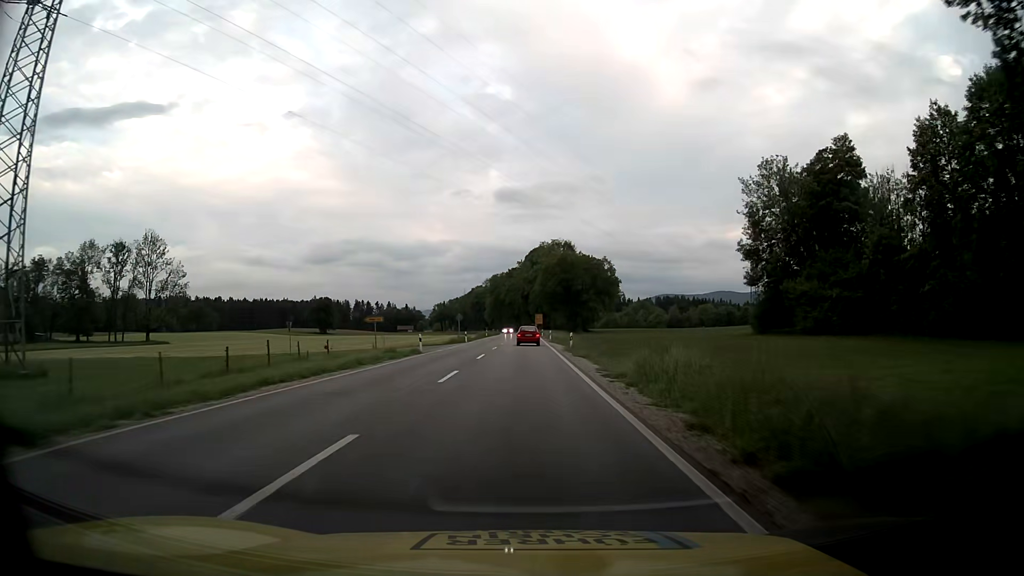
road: primary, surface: asphalt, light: Day
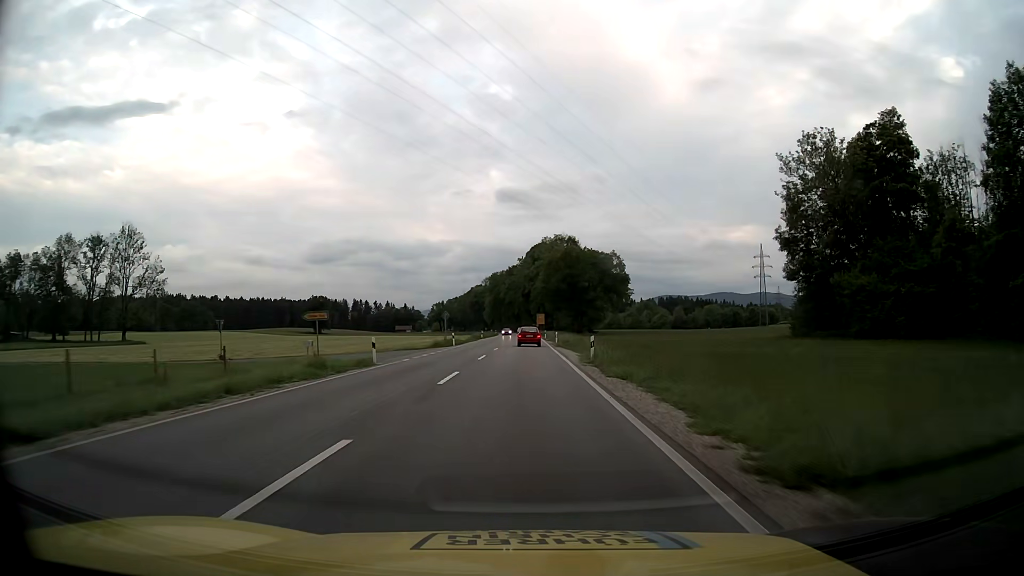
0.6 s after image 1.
(0.0, +12.5) m; 0°
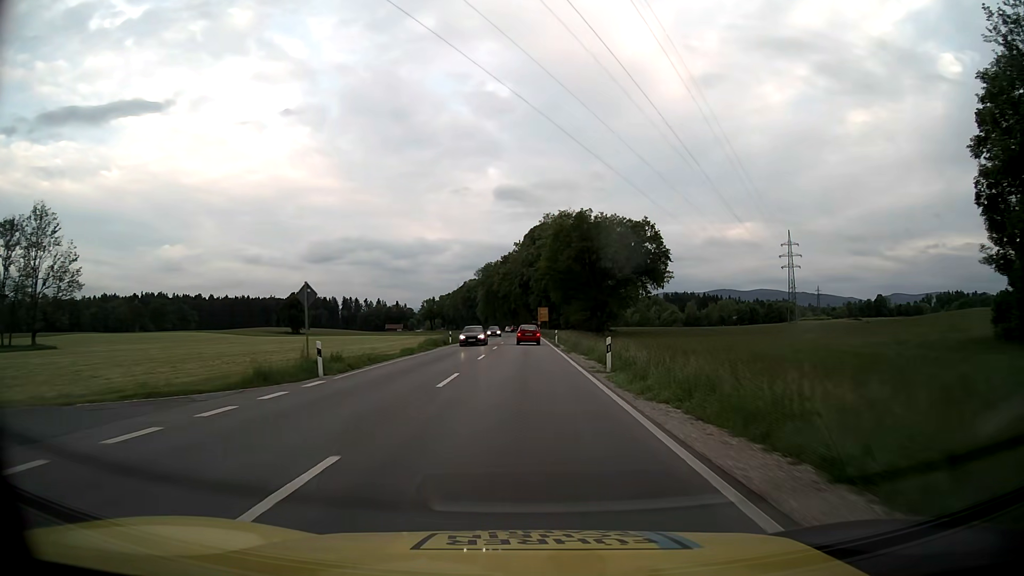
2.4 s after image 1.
(-0.1, +37.1) m; 0°
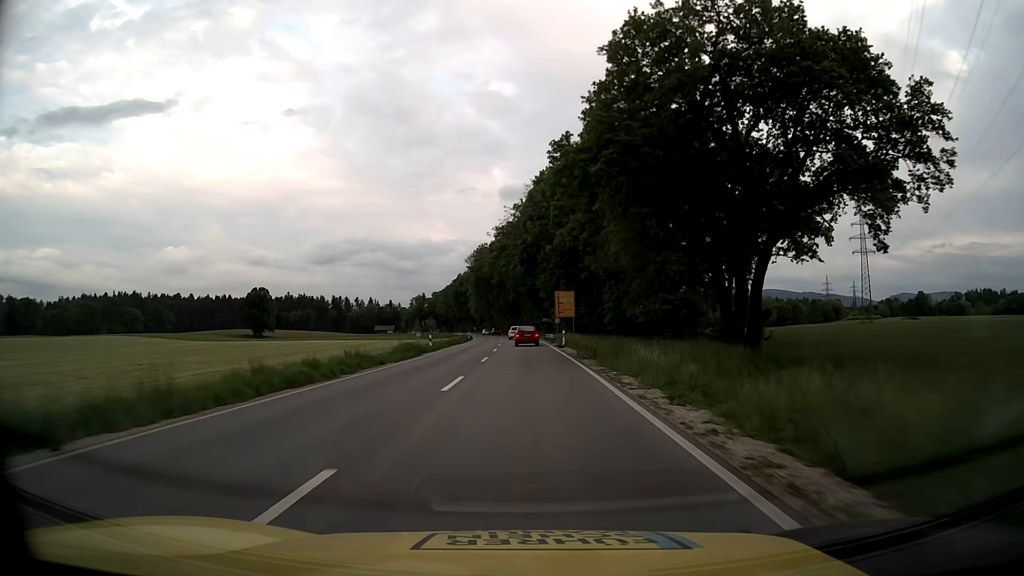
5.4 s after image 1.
(0.0, +60.7) m; 0°
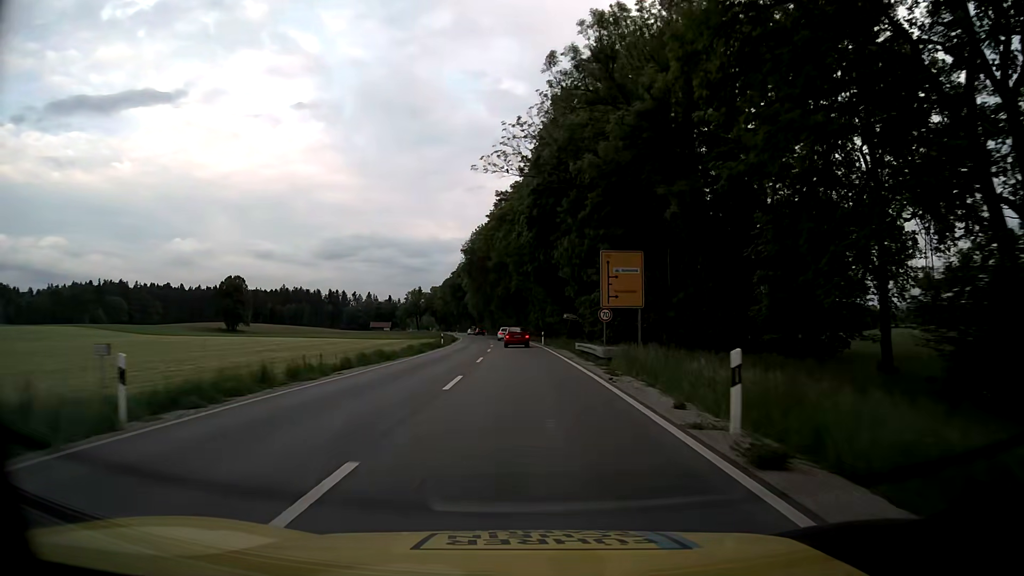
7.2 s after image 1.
(-0.2, +35.8) m; -1°
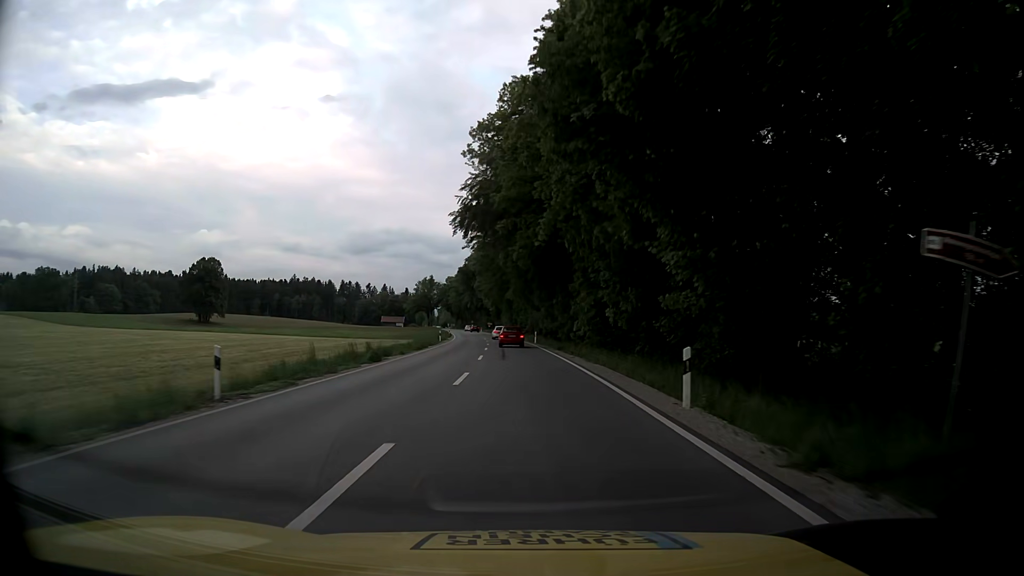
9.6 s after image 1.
(-0.9, +47.1) m; -3°
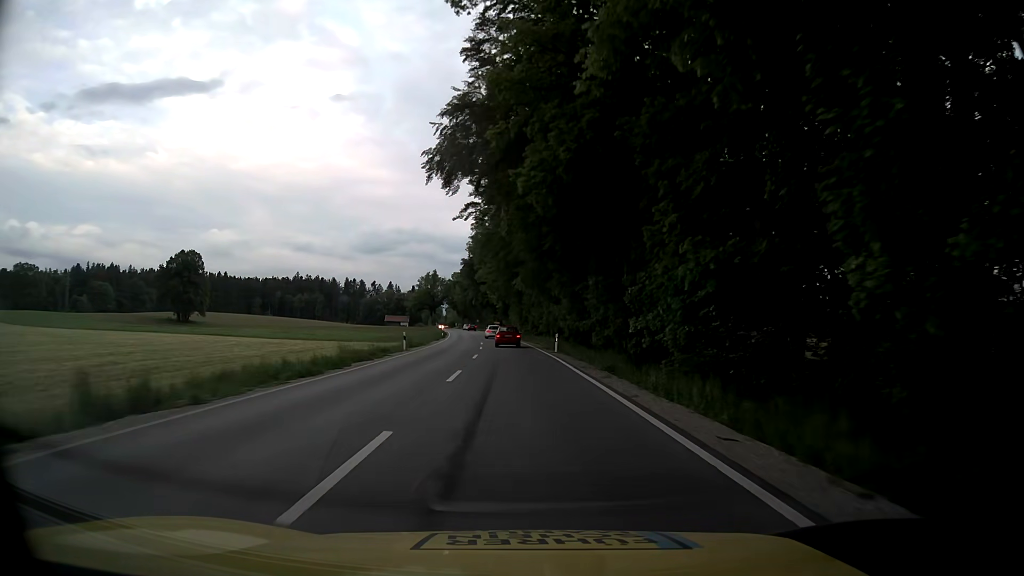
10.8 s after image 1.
(-0.1, +23.3) m; 0°
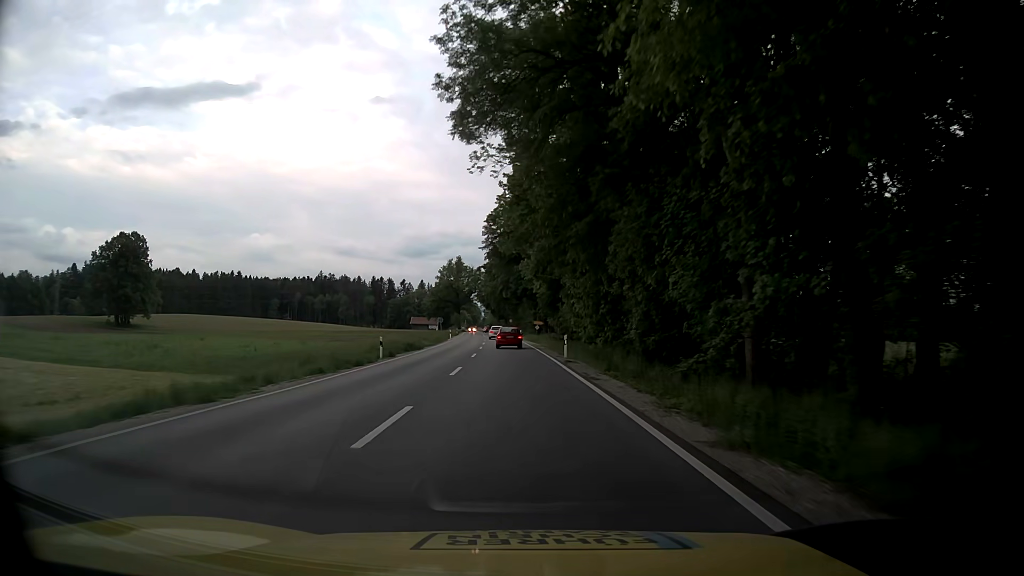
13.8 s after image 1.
(-1.9, +57.2) m; -4°
(0, +10) (0, +20) (-1, +30) (-1, +40) (-2, +50) (-2, +60) (-3, +70) (-3, +80) (-4, +90) (-5, +100) m
